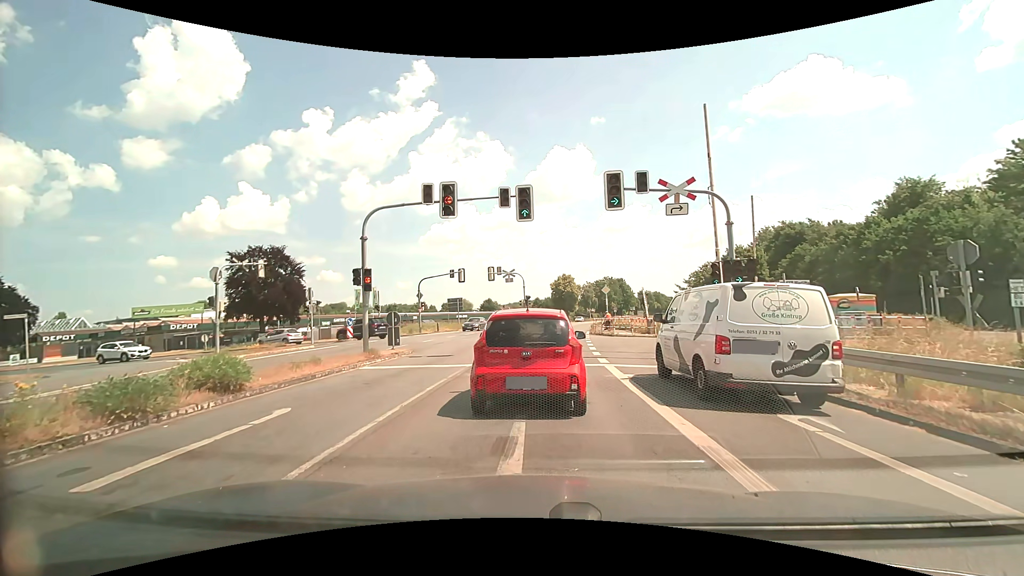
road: primary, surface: asphalt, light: Day
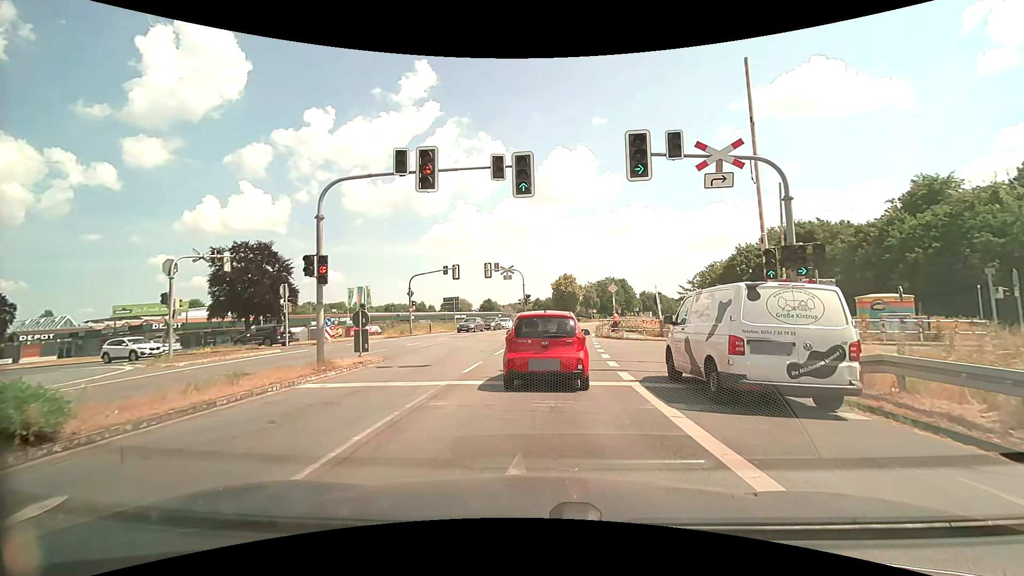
(0.0, +4.0) m; -1°
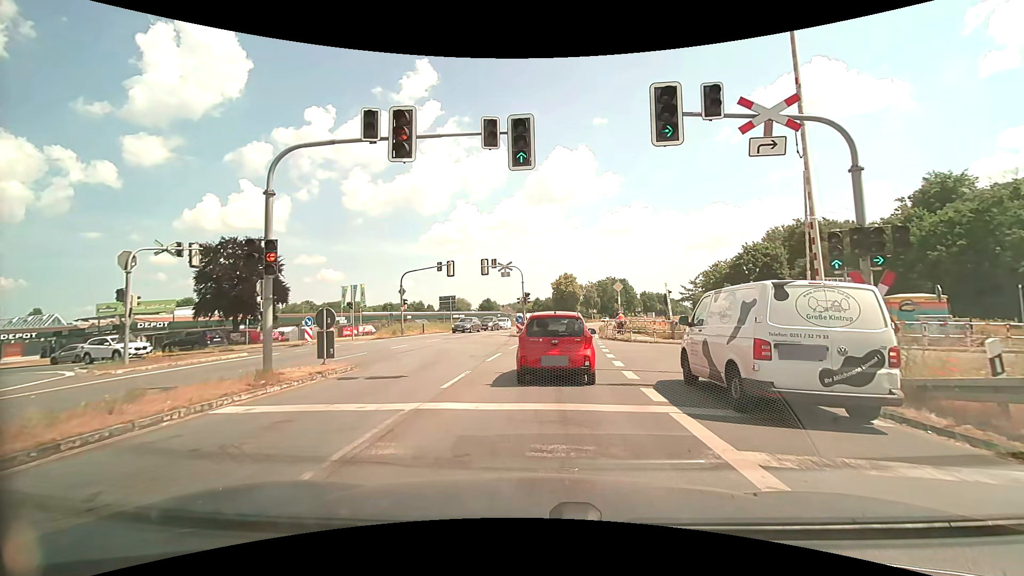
(0.0, +2.9) m; 0°
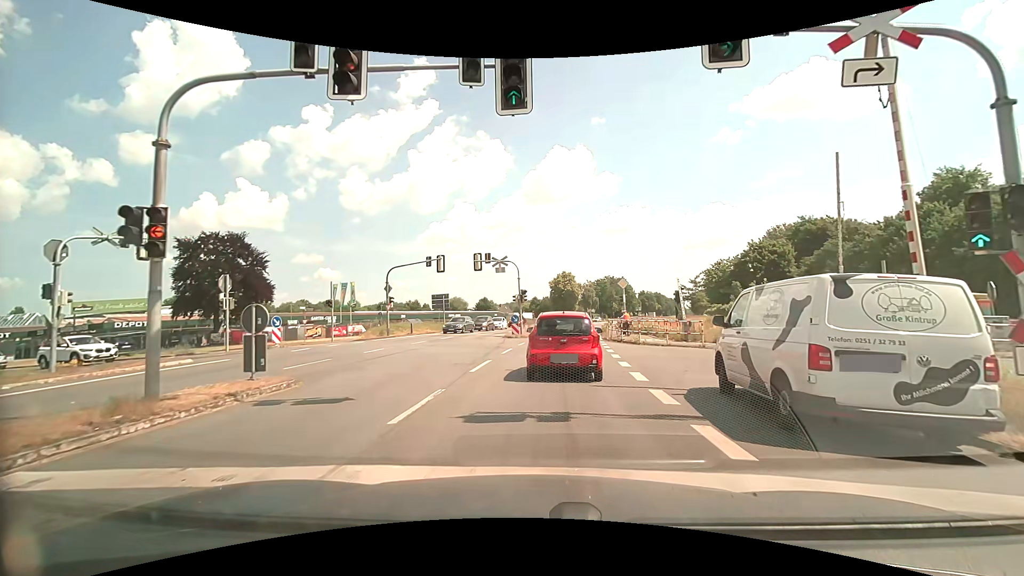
(0.0, +3.4) m; +1°
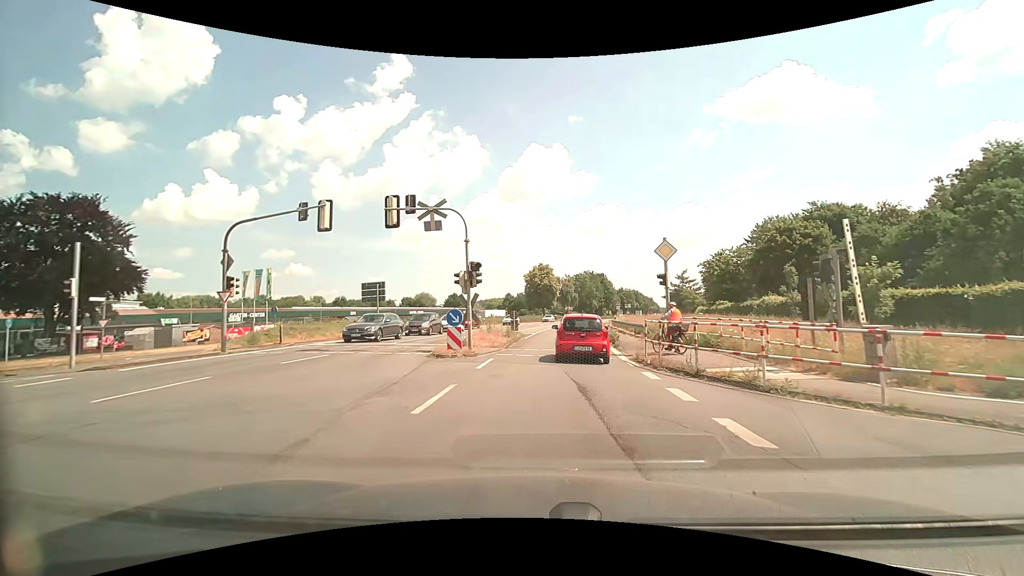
(+0.3, +17.8) m; +3°
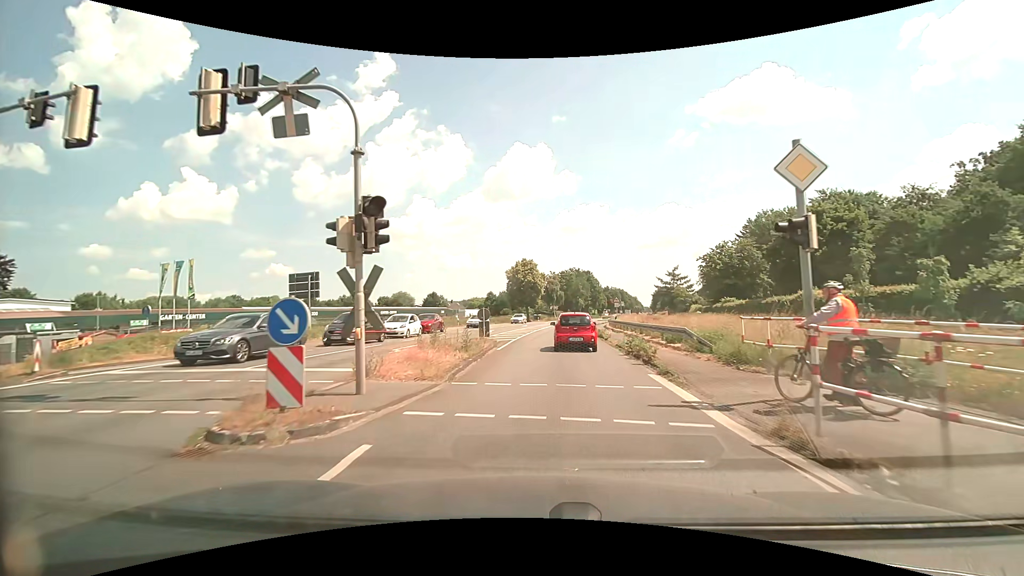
(+0.2, +10.7) m; +2°
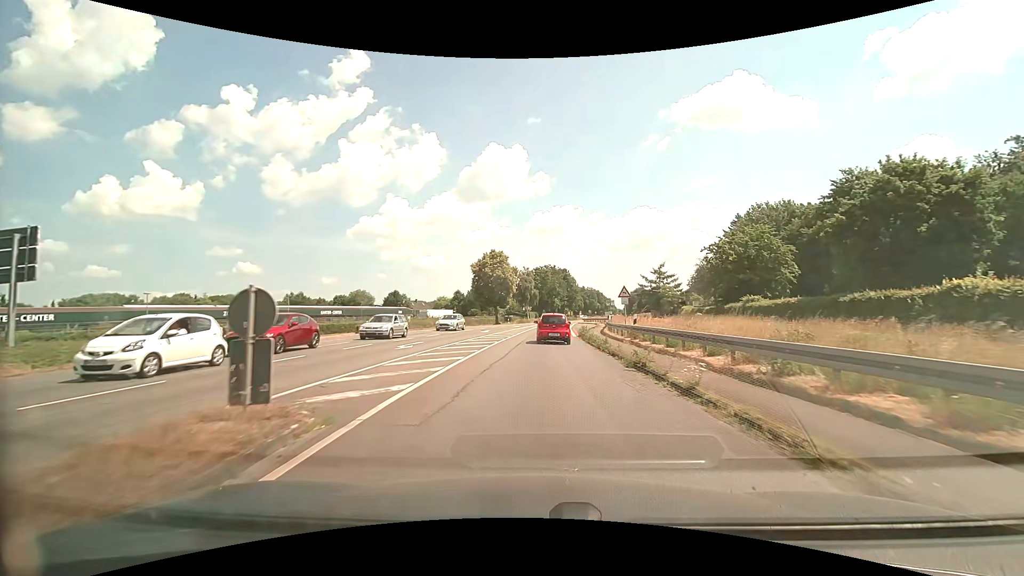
(+0.5, +18.1) m; +3°
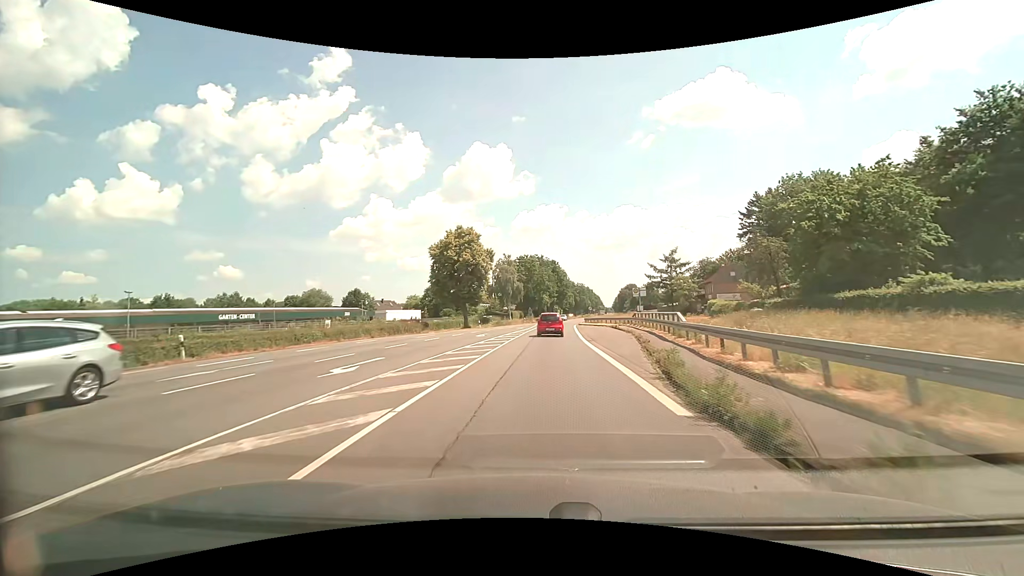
(+0.4, +28.0) m; +1°
(0, +10) (0, +20) (+1, +30) (+1, +40) (+2, +50) (+3, +60) (+3, +70) (+5, +80) (+6, +90) (+7, +100) m
